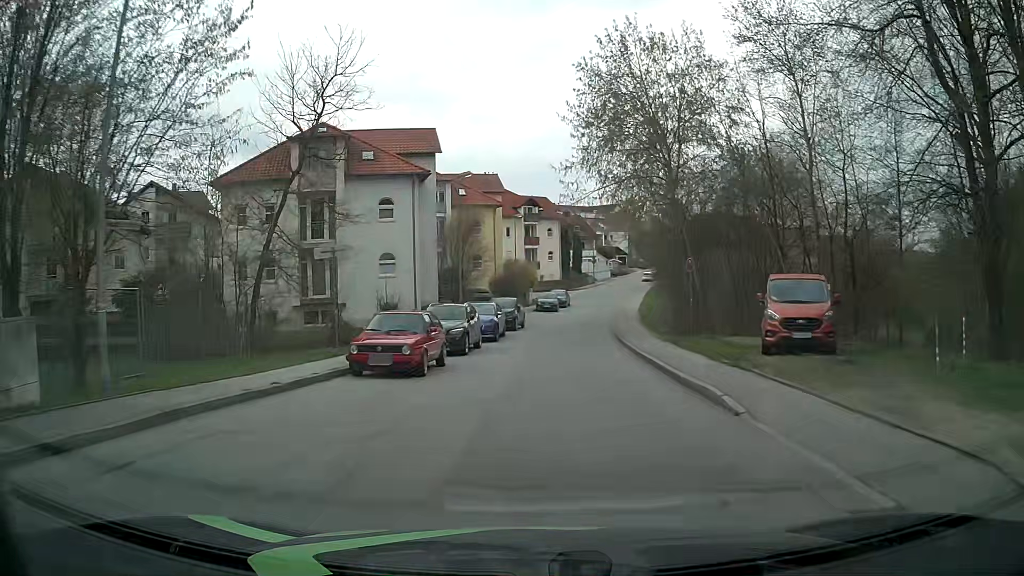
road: residential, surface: asphalt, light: Day
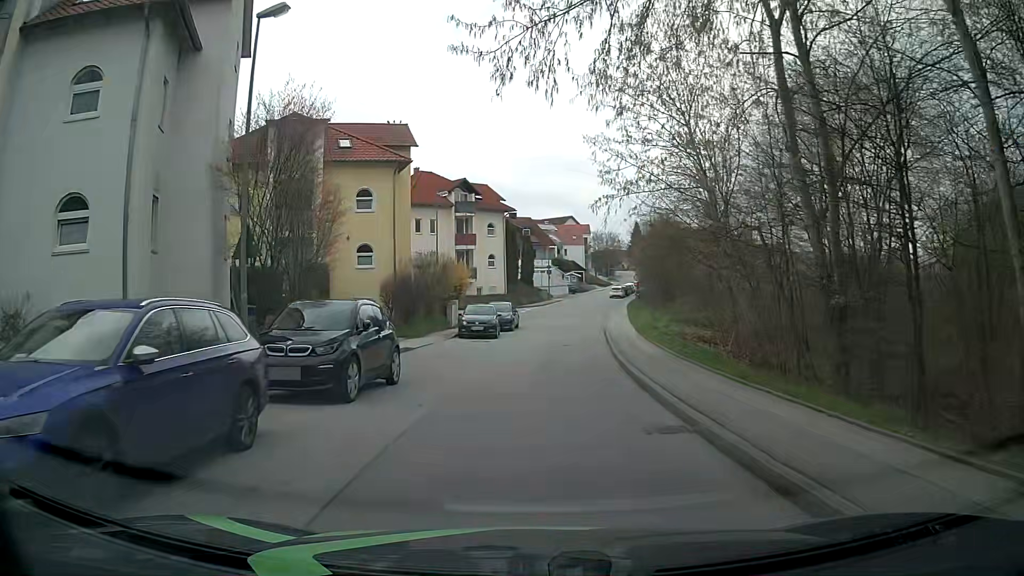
(+0.9, +22.4) m; +4°
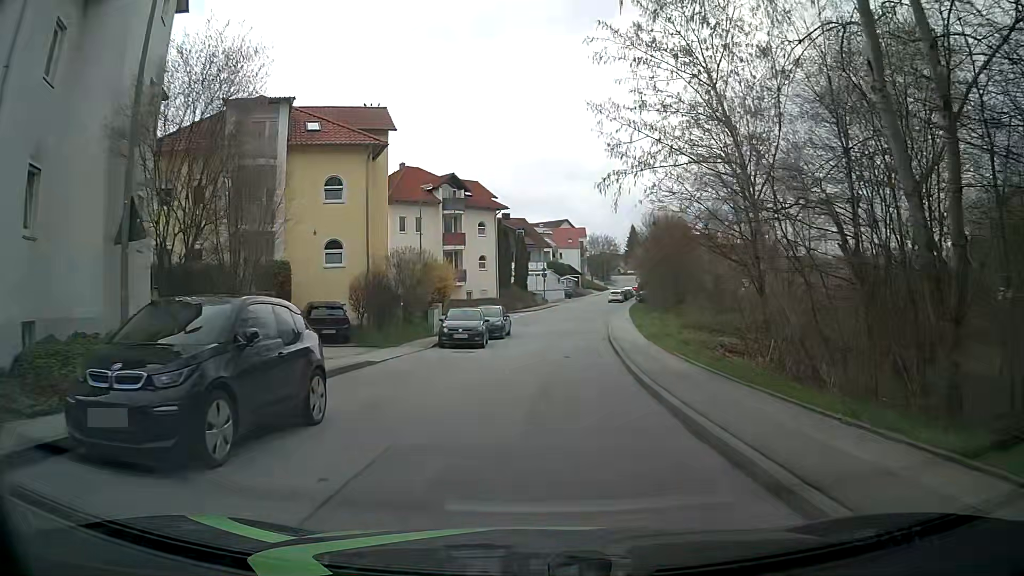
(+0.1, +4.4) m; +2°
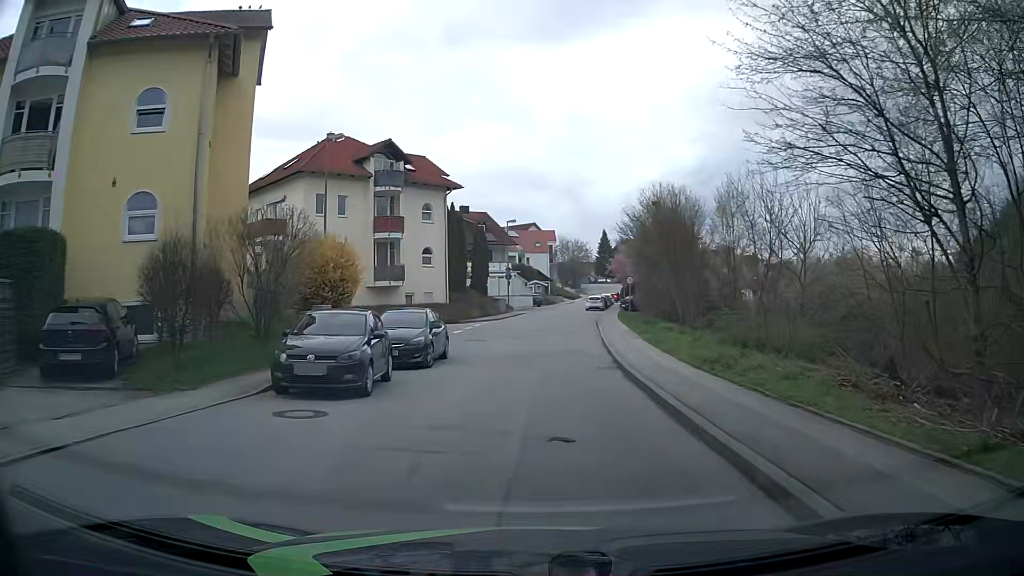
(0.0, +13.4) m; +2°
